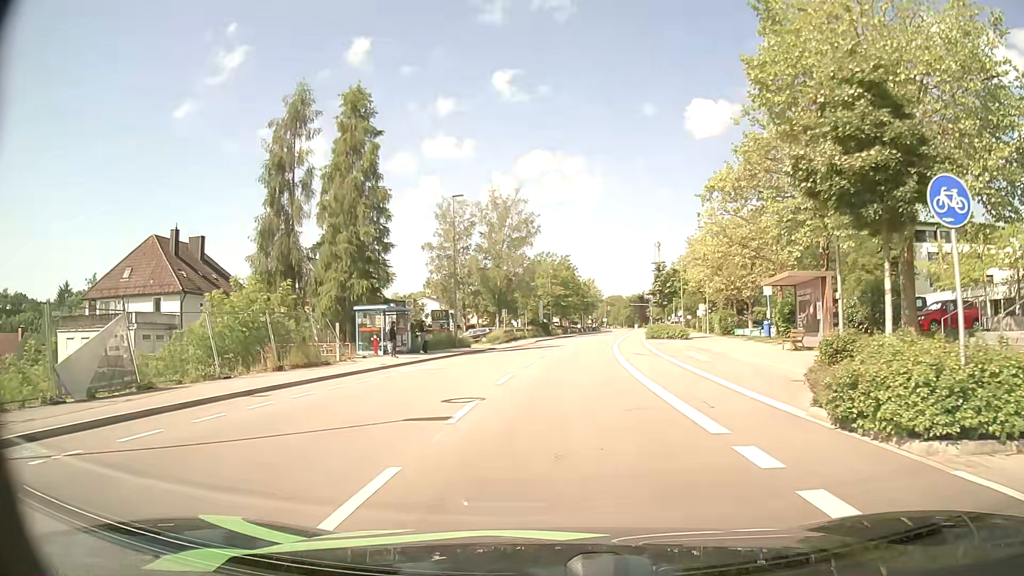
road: tertiary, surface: asphalt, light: Day
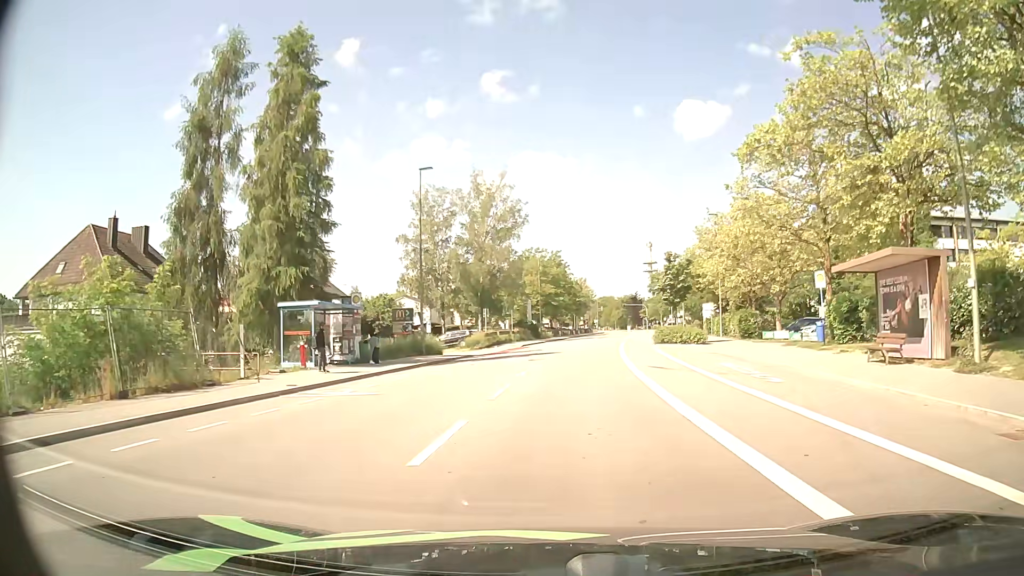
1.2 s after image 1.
(0.0, +8.6) m; 0°
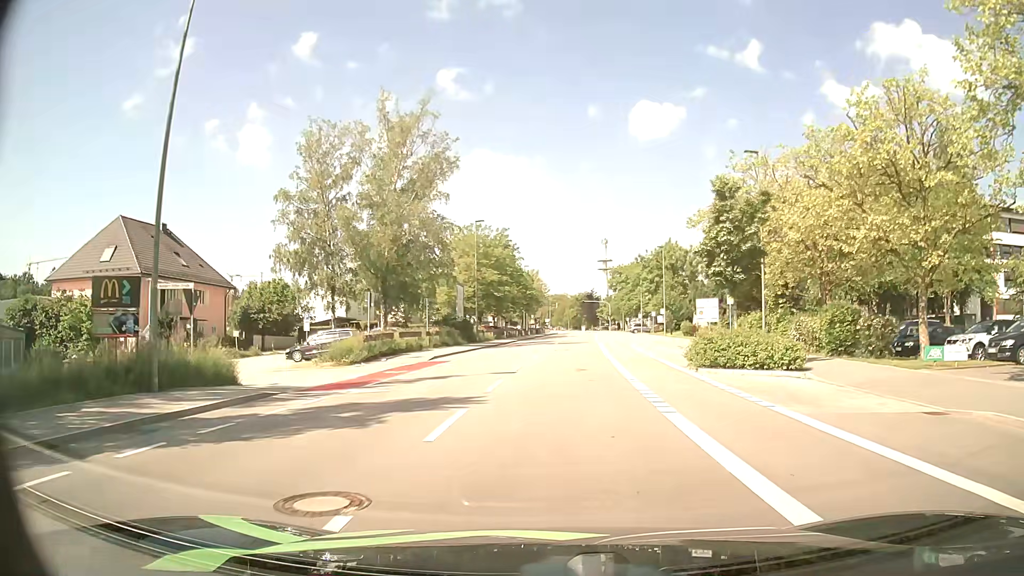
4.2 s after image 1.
(+1.1, +22.4) m; +5°
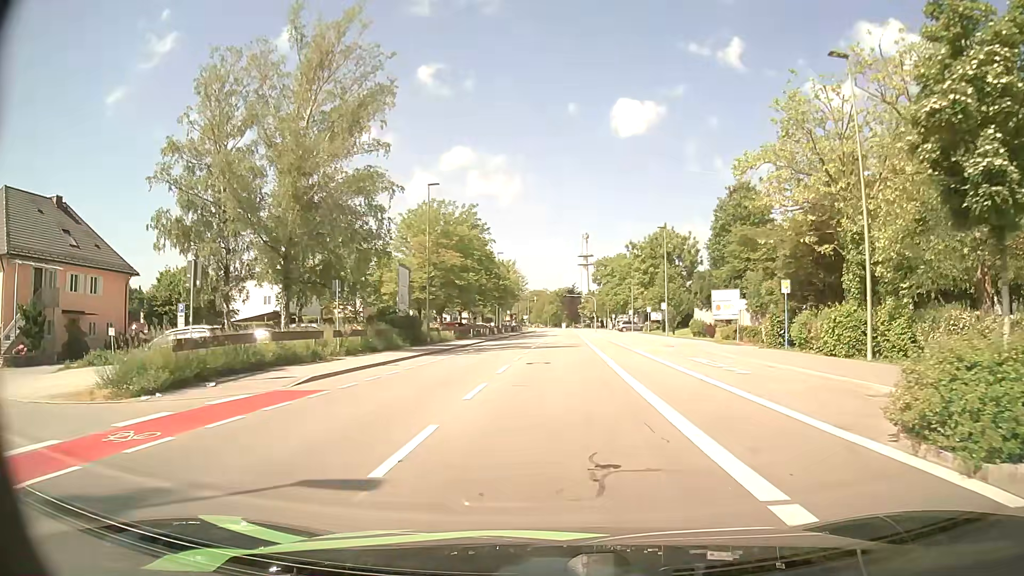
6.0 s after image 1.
(+0.1, +14.1) m; +1°
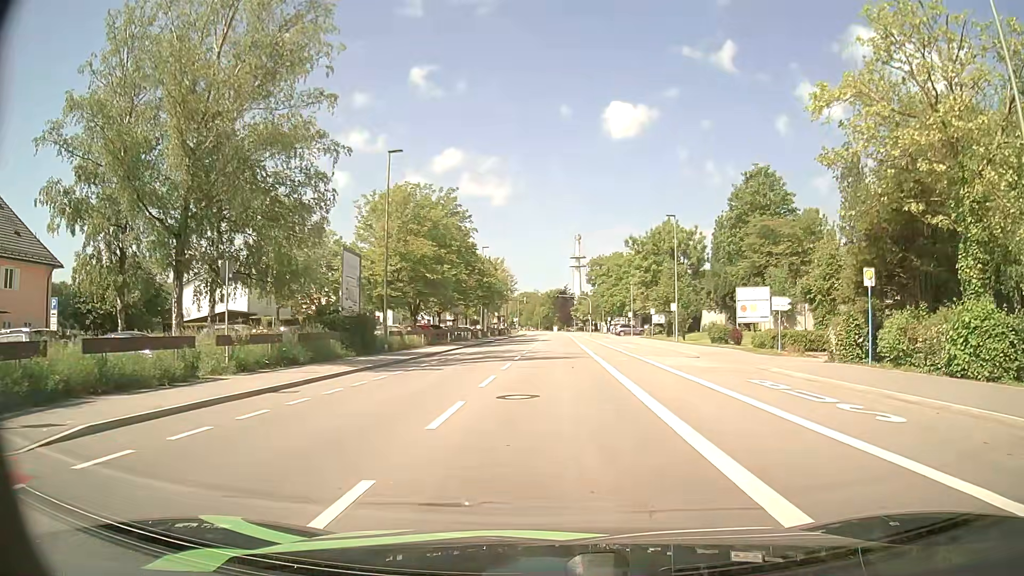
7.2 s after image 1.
(+0.1, +9.1) m; 0°
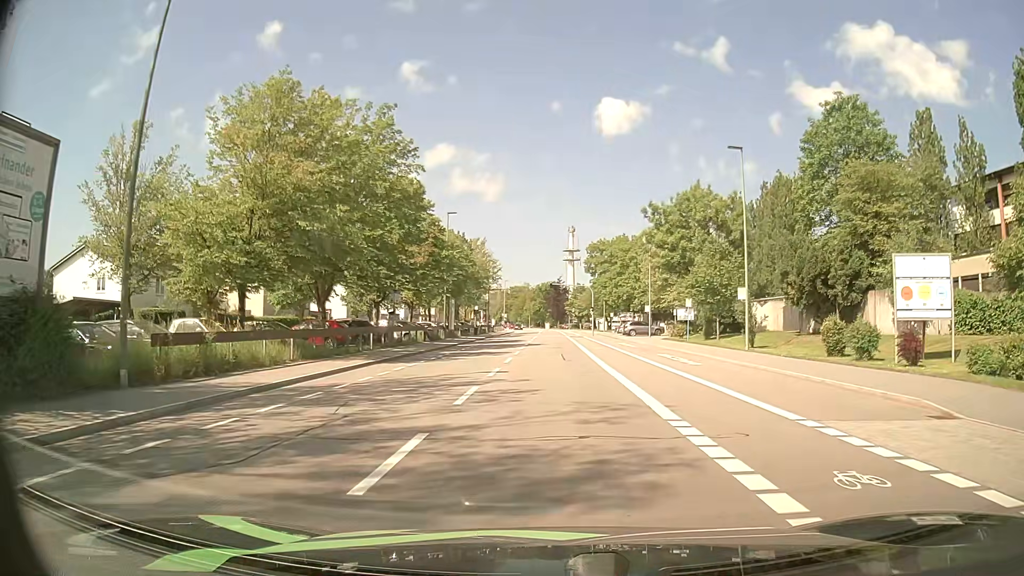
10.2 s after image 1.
(+0.3, +21.5) m; +2°
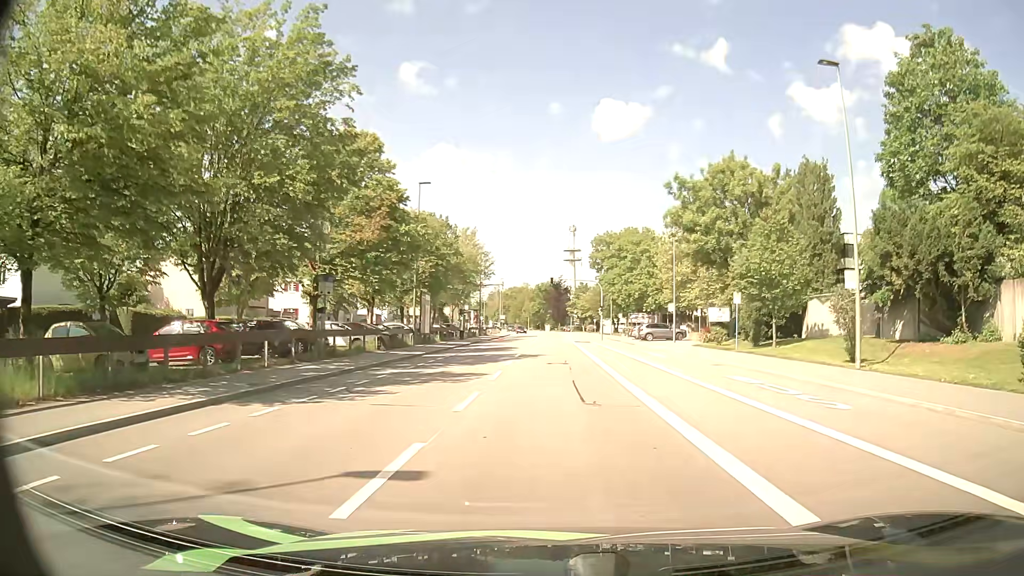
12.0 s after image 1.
(-0.1, +12.6) m; -1°
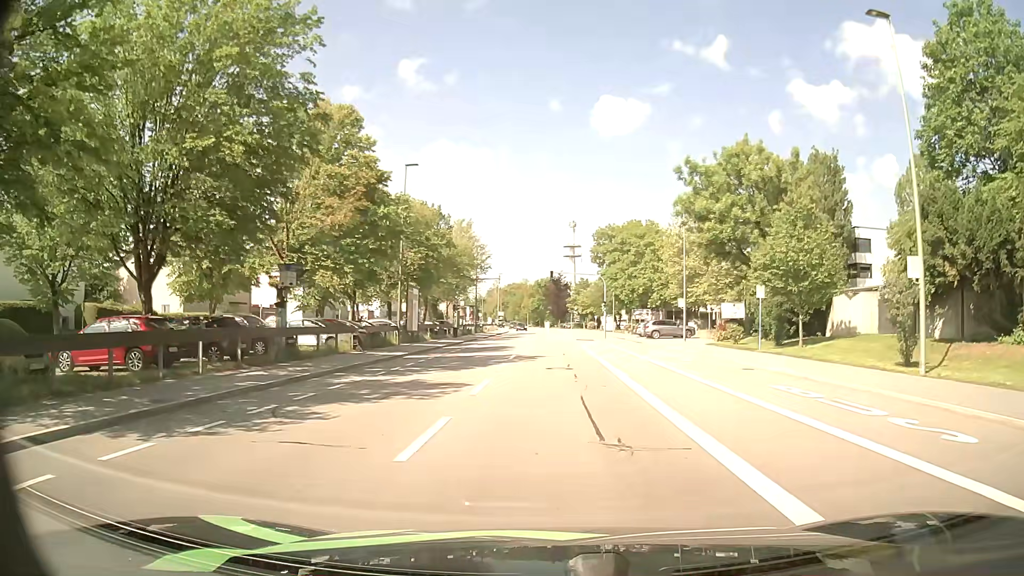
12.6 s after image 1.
(0.0, +4.1) m; 0°
(0, +10) (0, +20) (0, +30) (0, +40) (0, +50) (+1, +60) (+1, +70) (+1, +80) (+1, +90) (+1, +100) m
